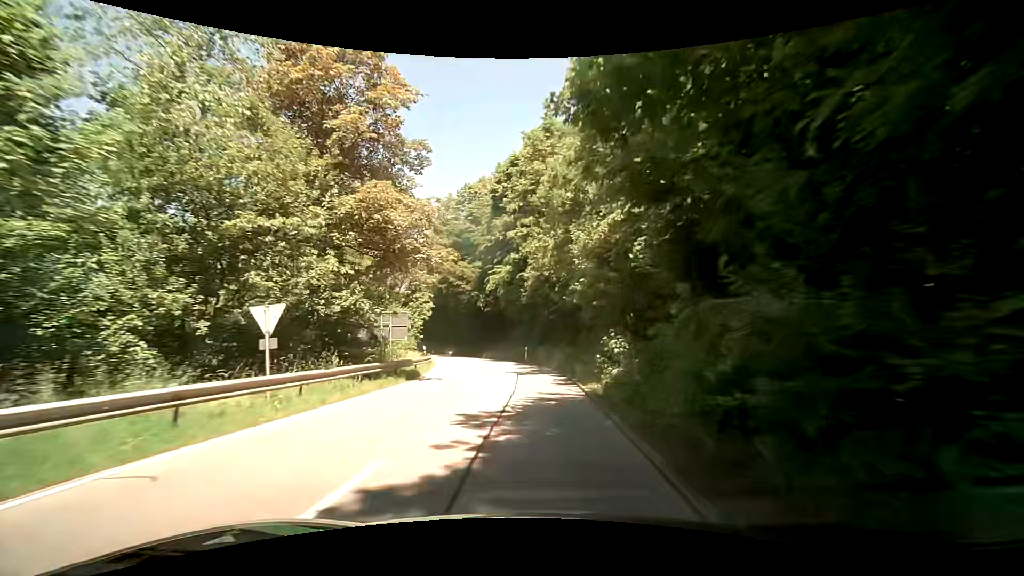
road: tertiary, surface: asphalt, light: Day
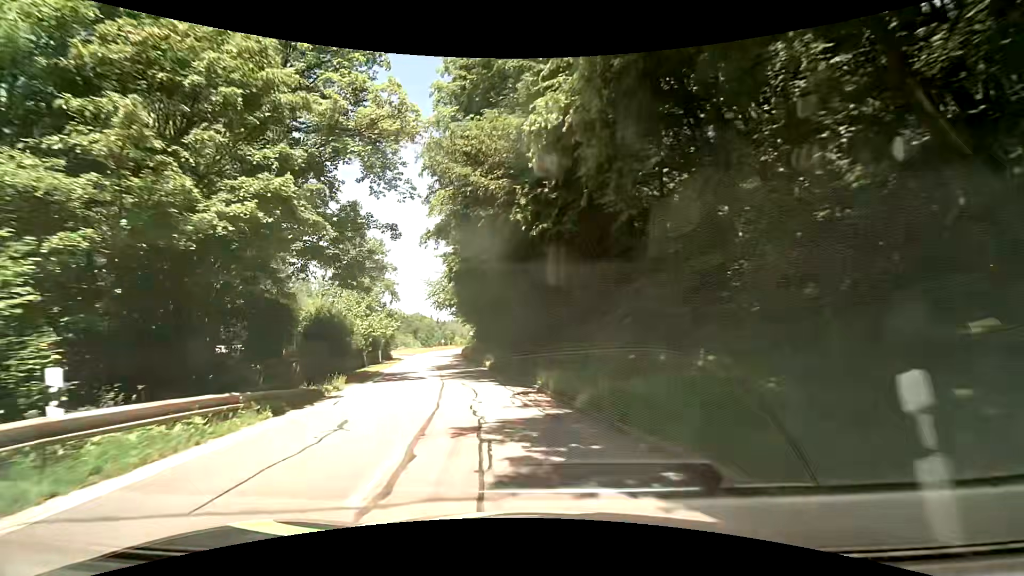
(-1.4, +35.3) m; -10°
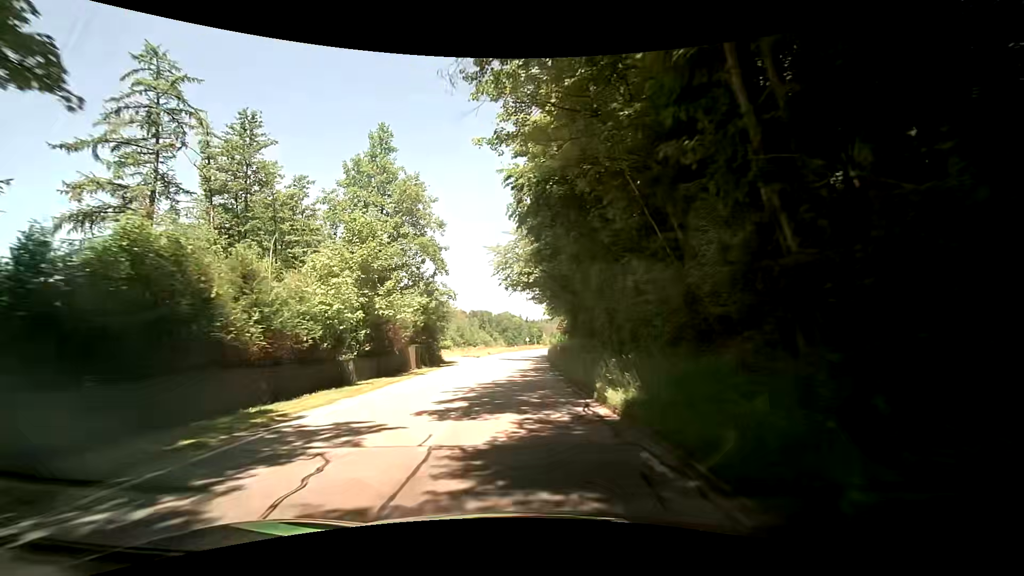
(-2.3, +21.1) m; -11°
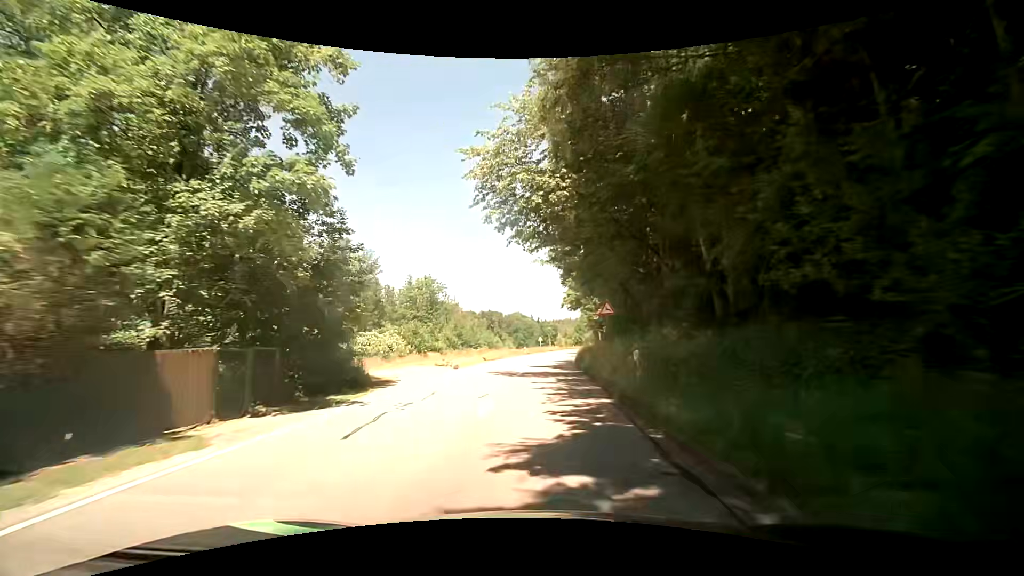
(-0.5, +21.5) m; -2°
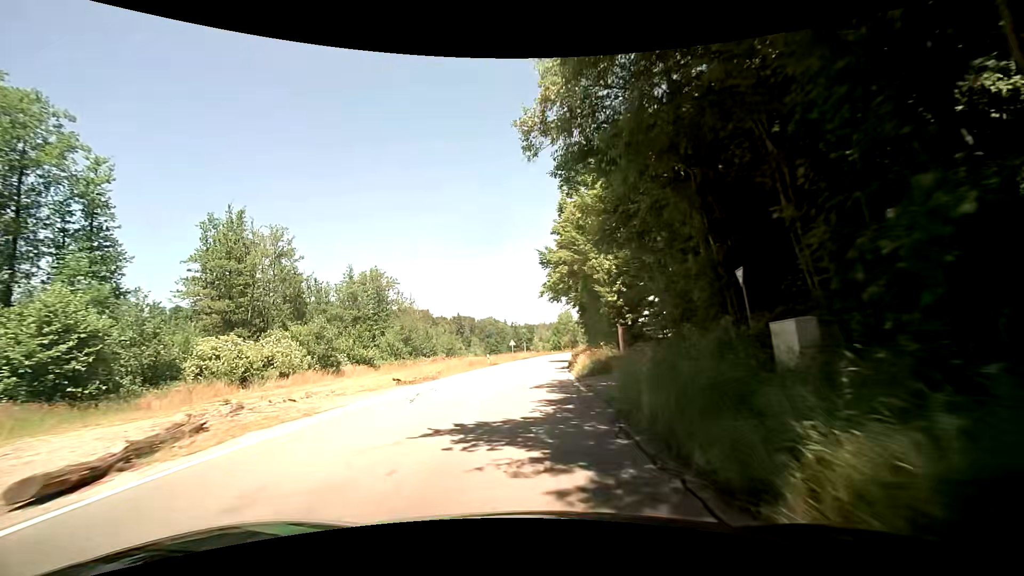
(+0.6, +21.8) m; +3°
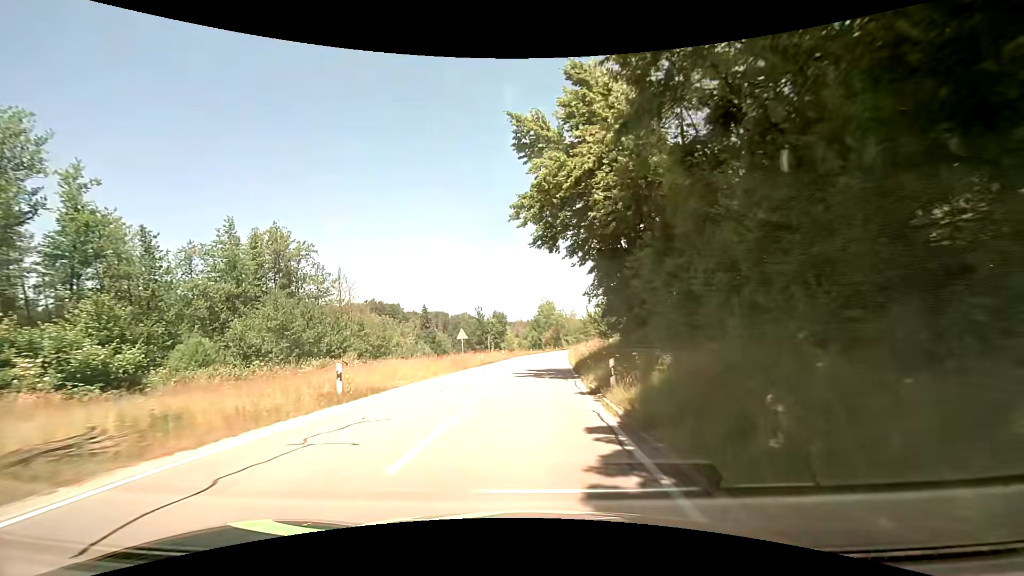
(+0.9, +30.5) m; +3°
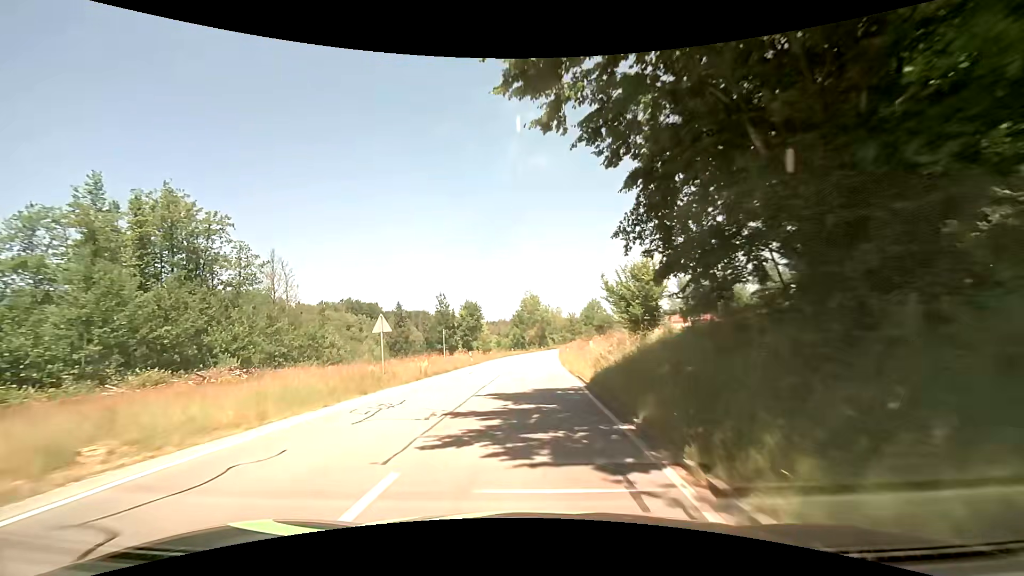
(+0.4, +16.0) m; +3°
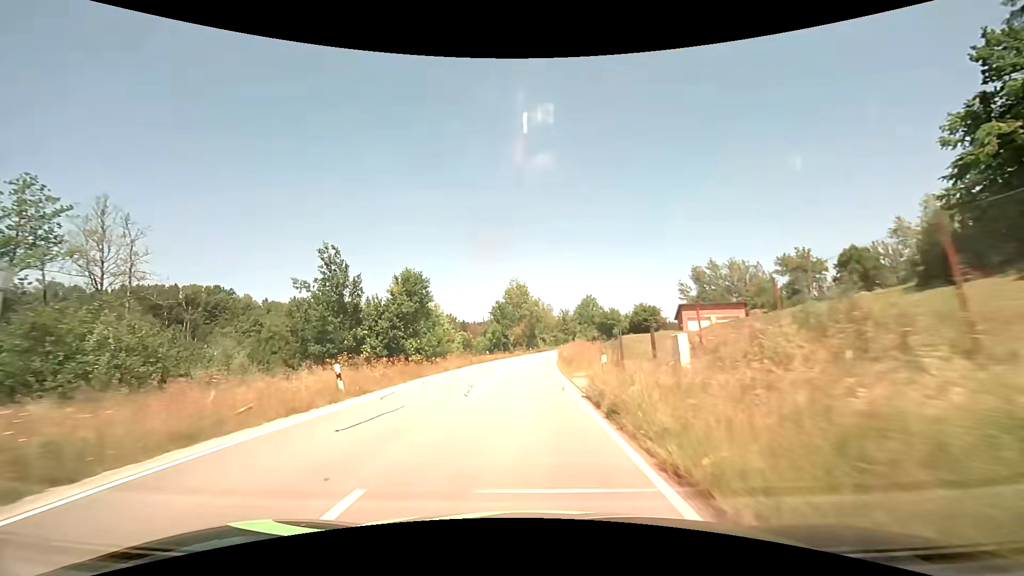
(+0.2, +24.8) m; +1°
